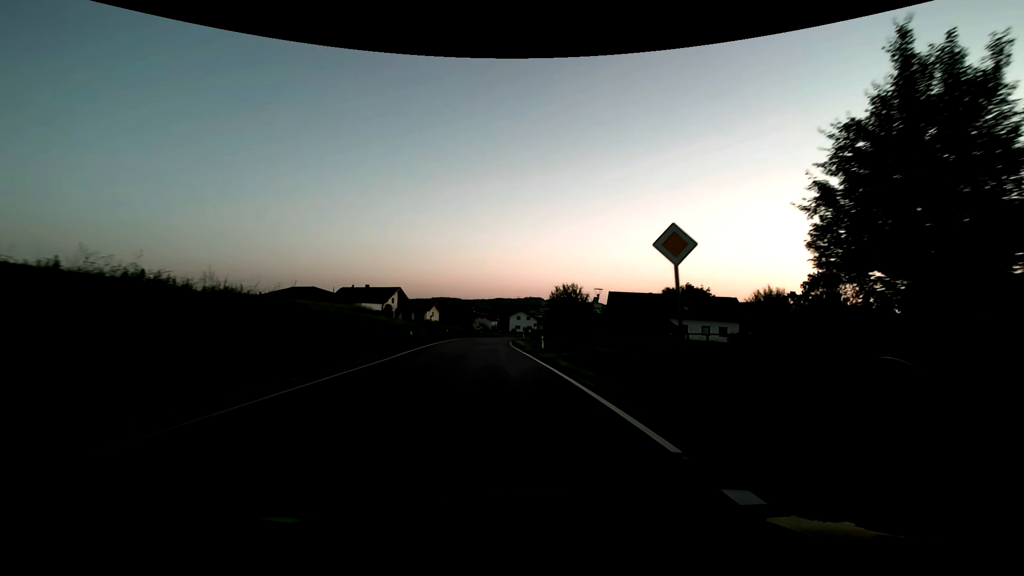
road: secondary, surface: asphalt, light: Dusk
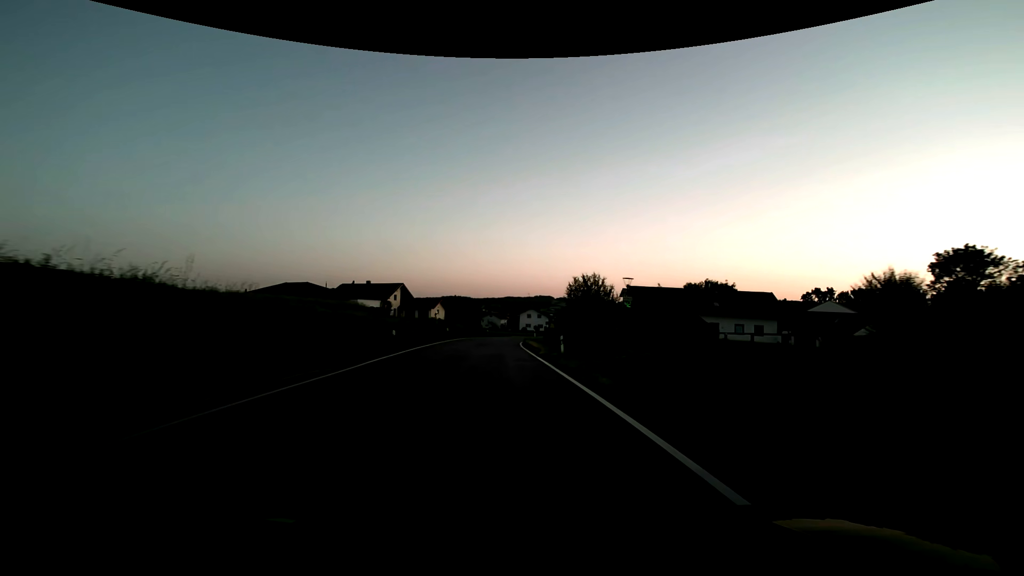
(-0.1, +7.1) m; -1°
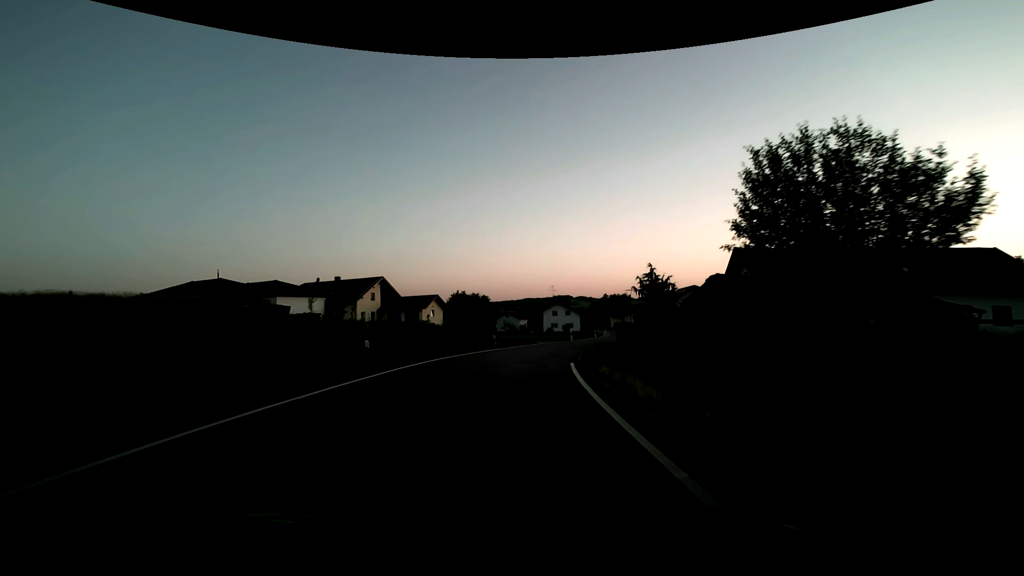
(-0.7, +28.7) m; -2°
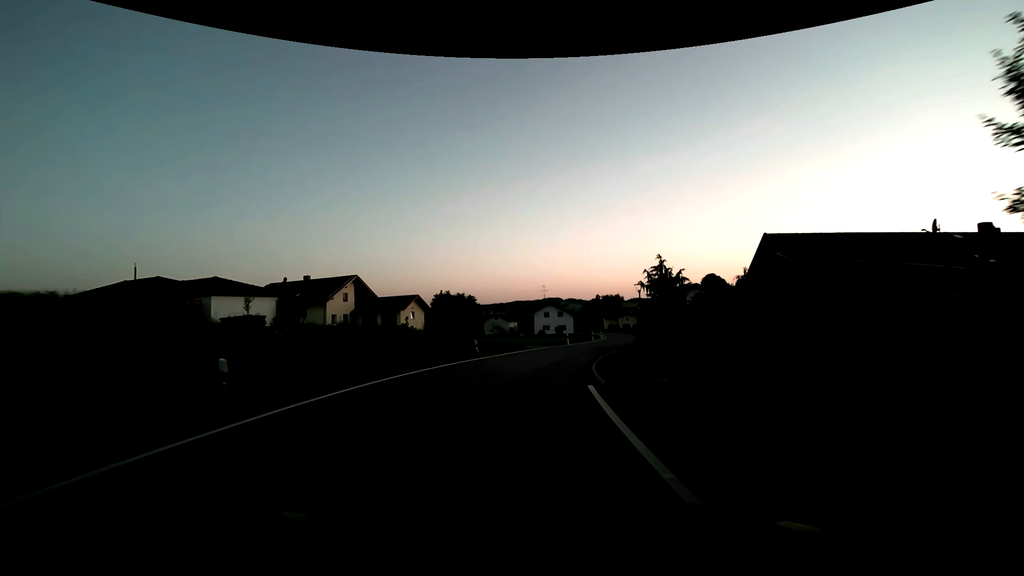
(0.0, +7.2) m; +1°
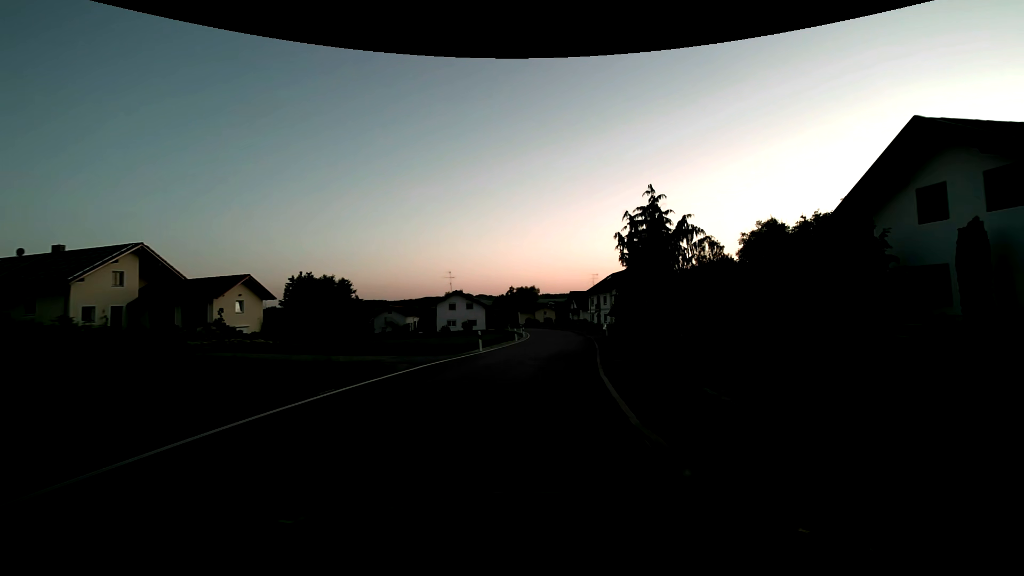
(+1.6, +21.3) m; +10°
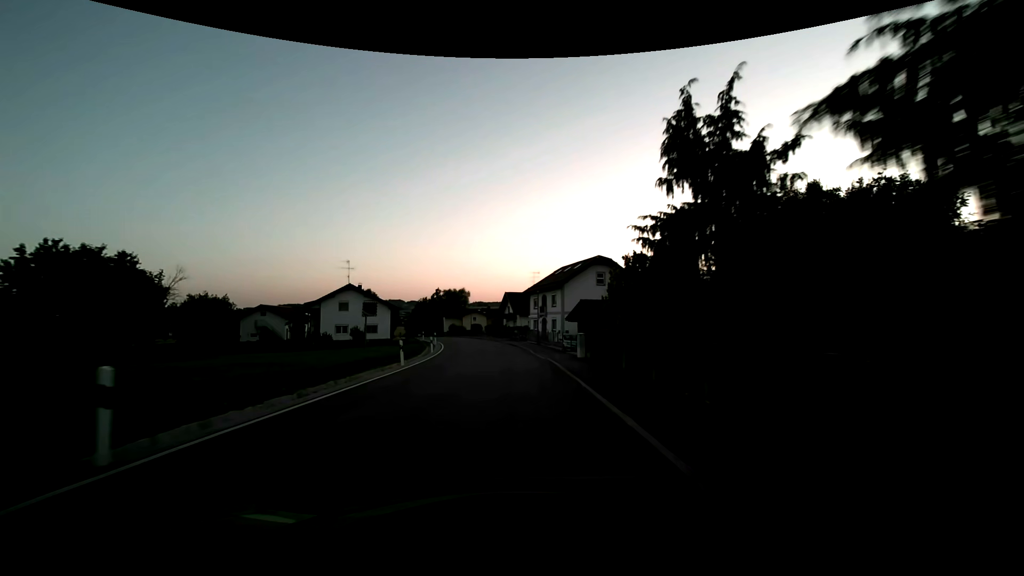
(+1.9, +21.2) m; +8°
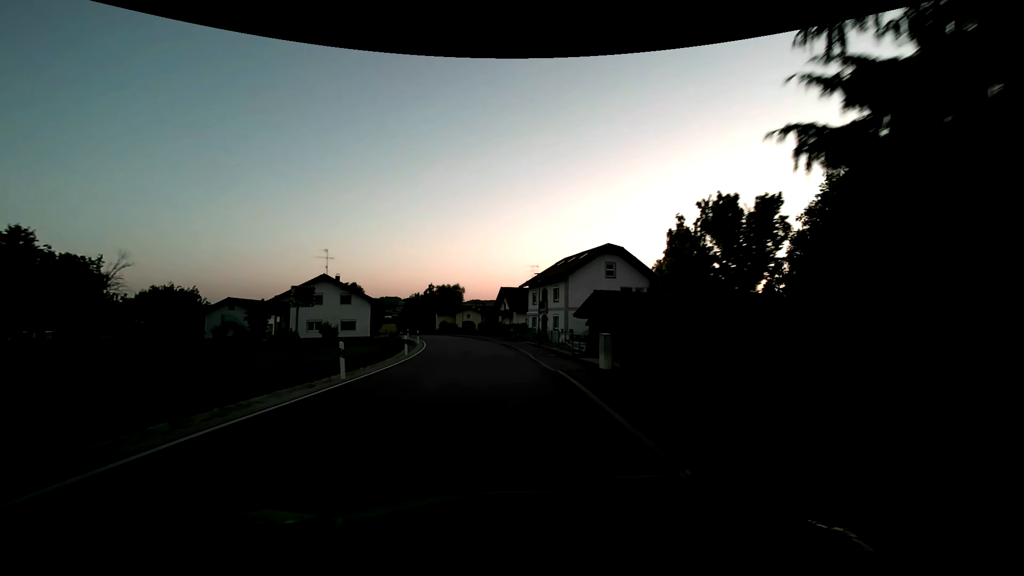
(+0.1, +7.1) m; +1°
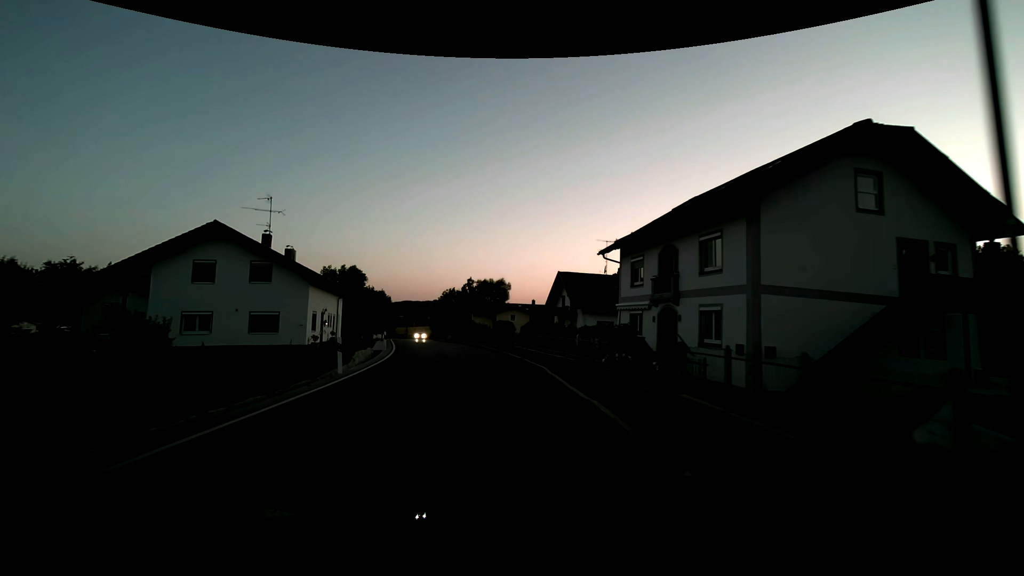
(-1.1, +27.9) m; -6°
(0, +10) (-1, +20) (-3, +30) (-5, +40) (-7, +49) (-10, +59) (-12, +69) (-14, +79) (-15, +89) (-16, +98) m
